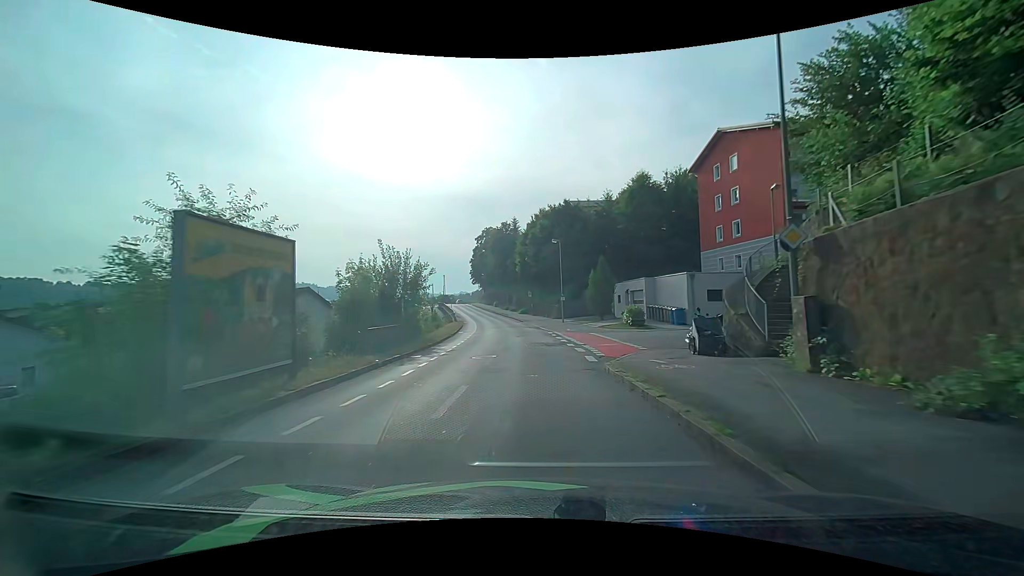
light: Day
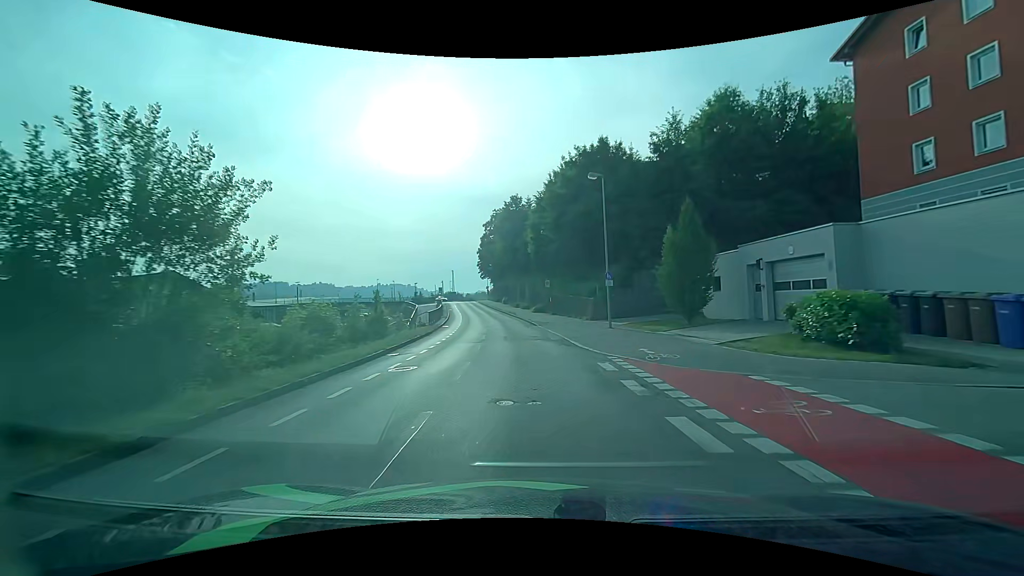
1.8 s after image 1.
(-0.2, +21.9) m; -1°
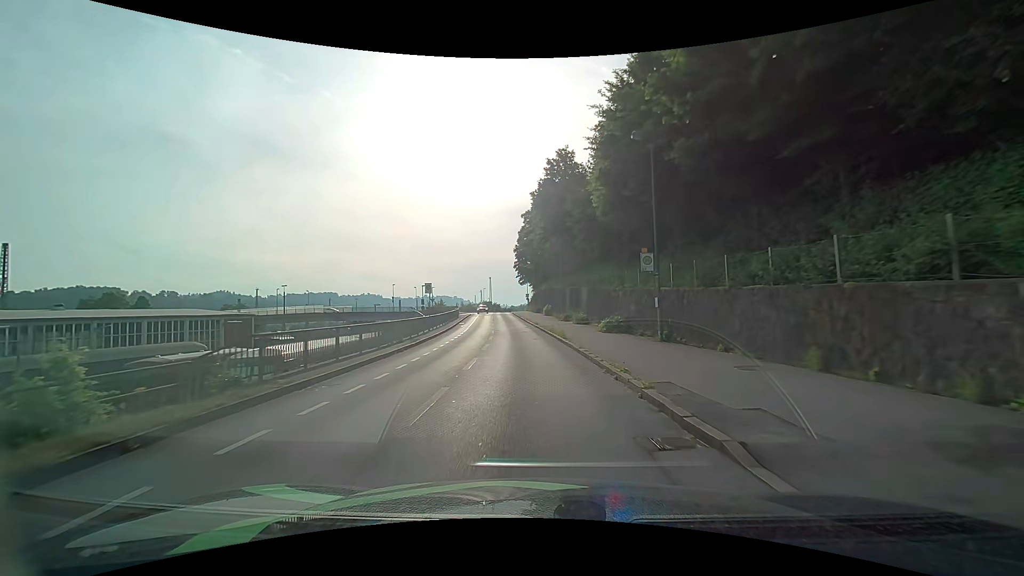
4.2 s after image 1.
(-1.5, +27.8) m; -6°
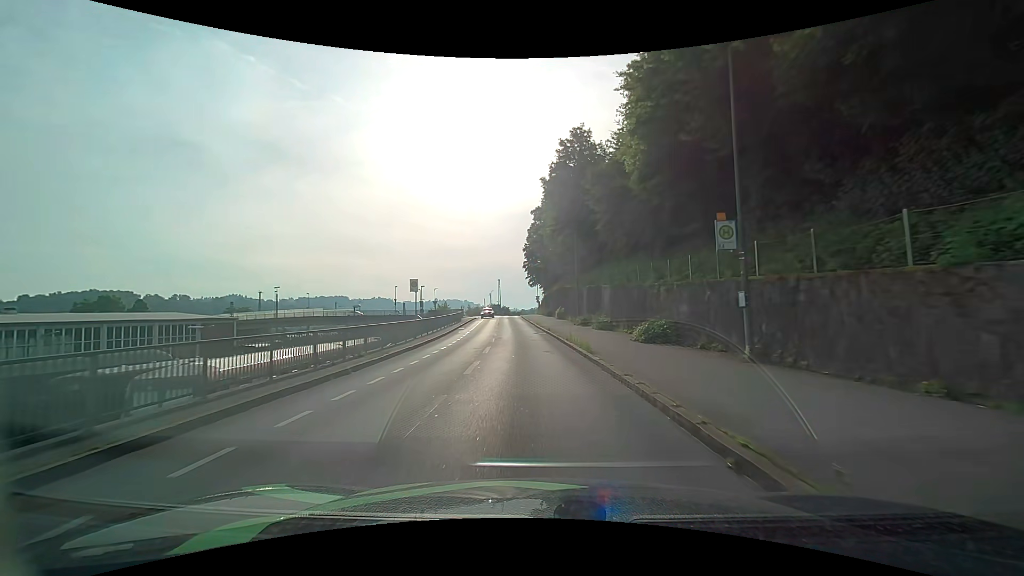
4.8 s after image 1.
(0.0, +6.7) m; 0°
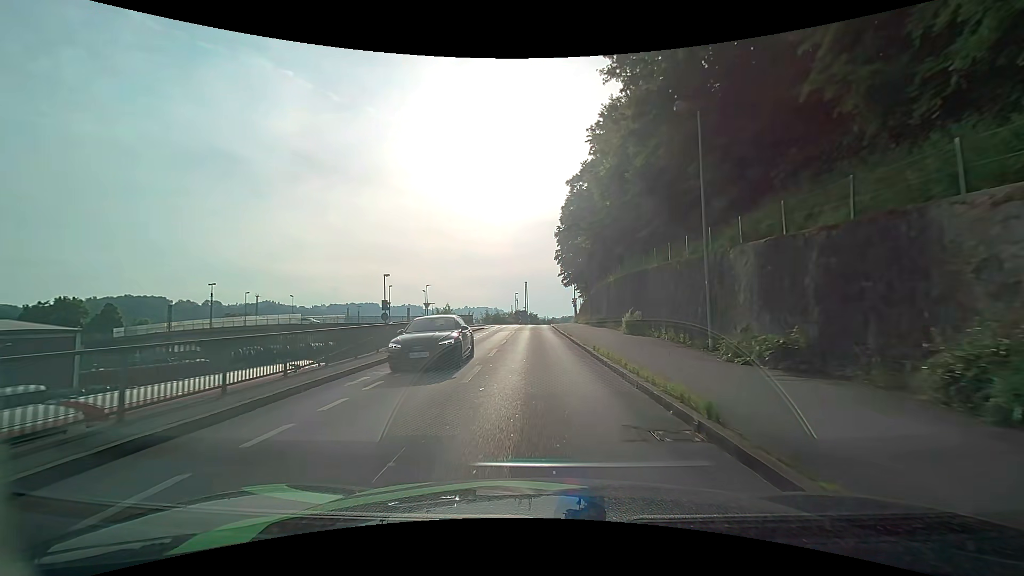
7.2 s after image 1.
(-1.0, +25.4) m; -4°
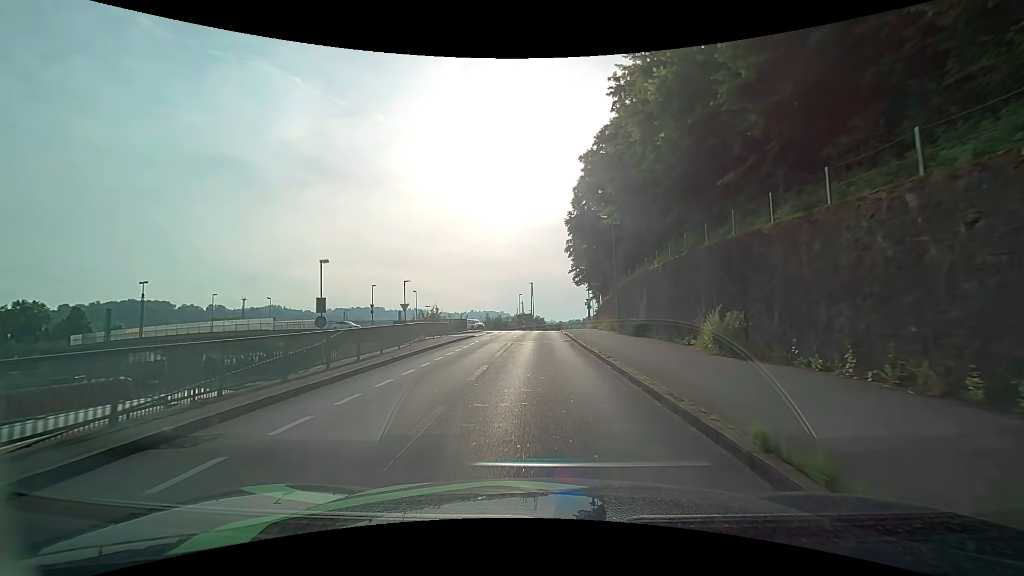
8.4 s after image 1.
(0.0, +11.7) m; 0°
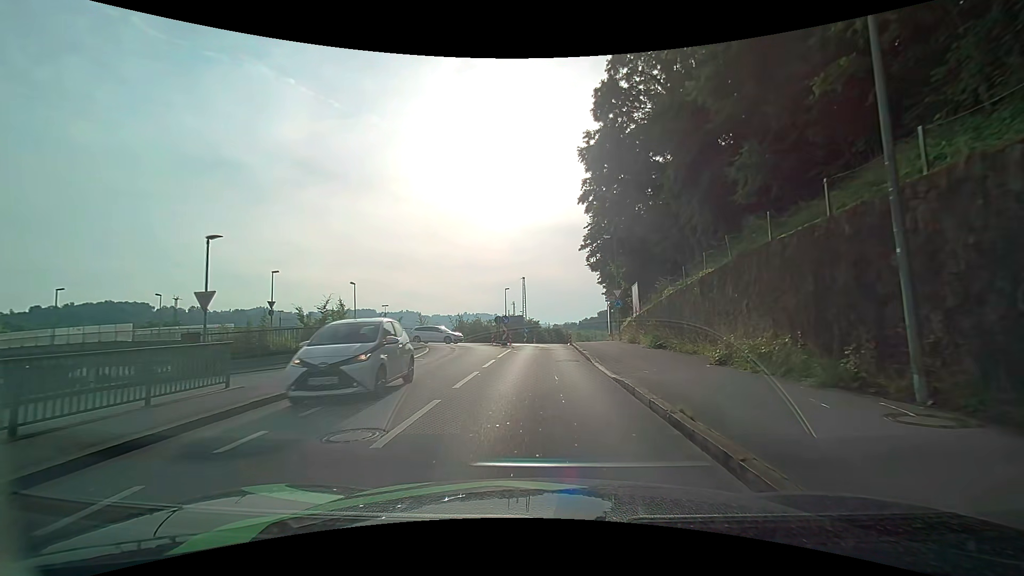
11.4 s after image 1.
(0.0, +25.5) m; 0°
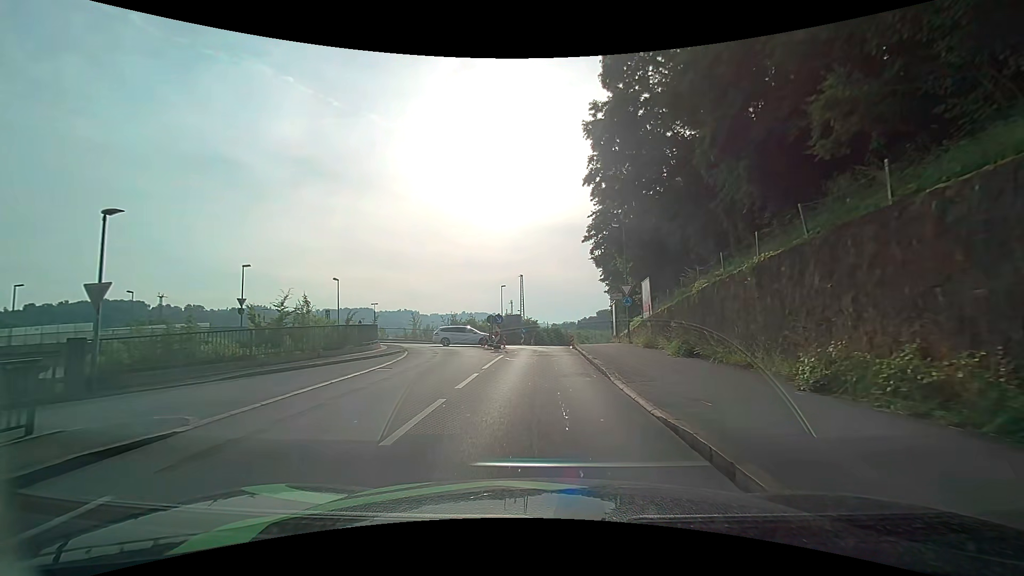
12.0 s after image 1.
(+0.1, +4.3) m; +1°
